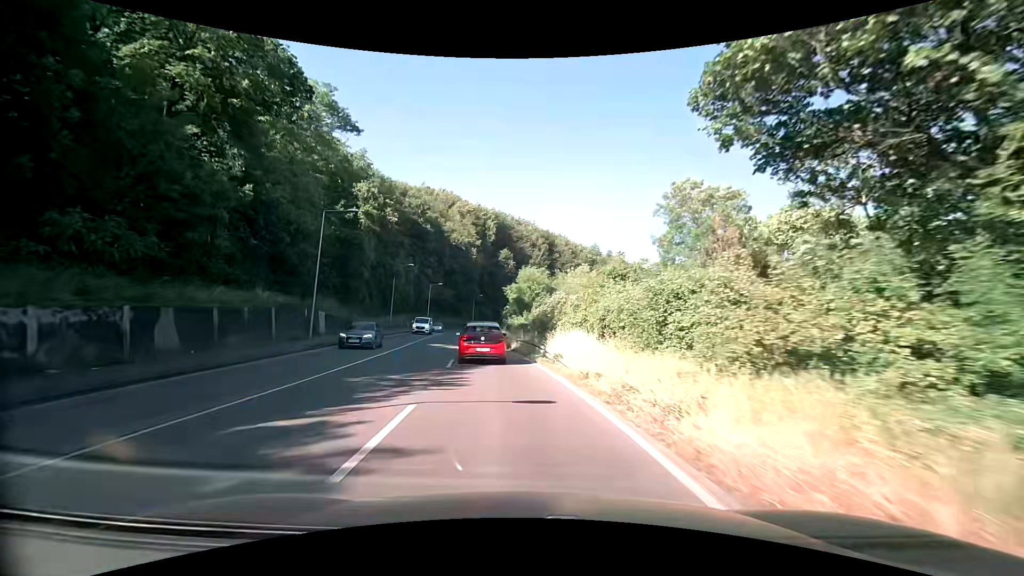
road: secondary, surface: asphalt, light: Day
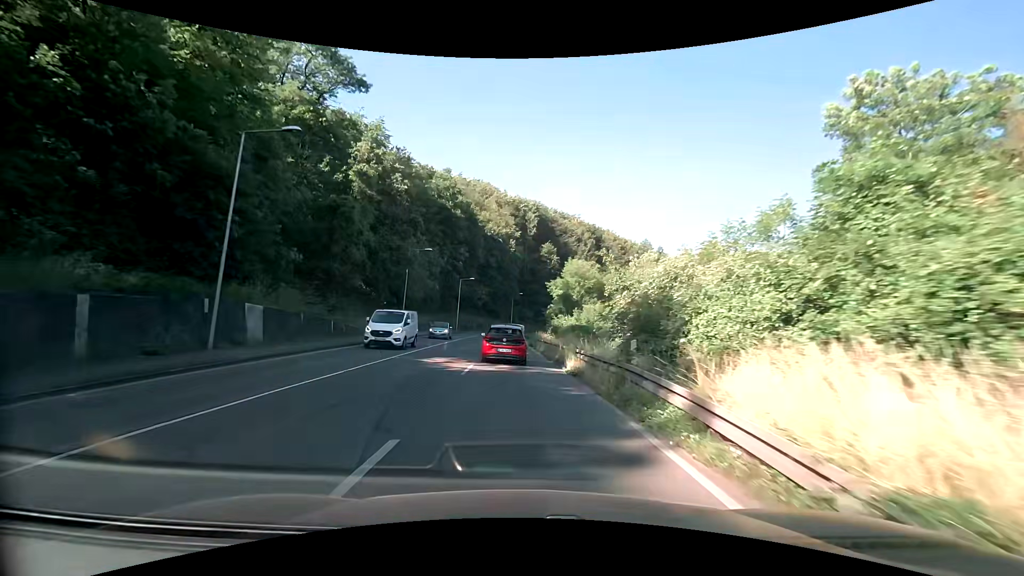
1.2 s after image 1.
(-0.8, +14.6) m; -5°
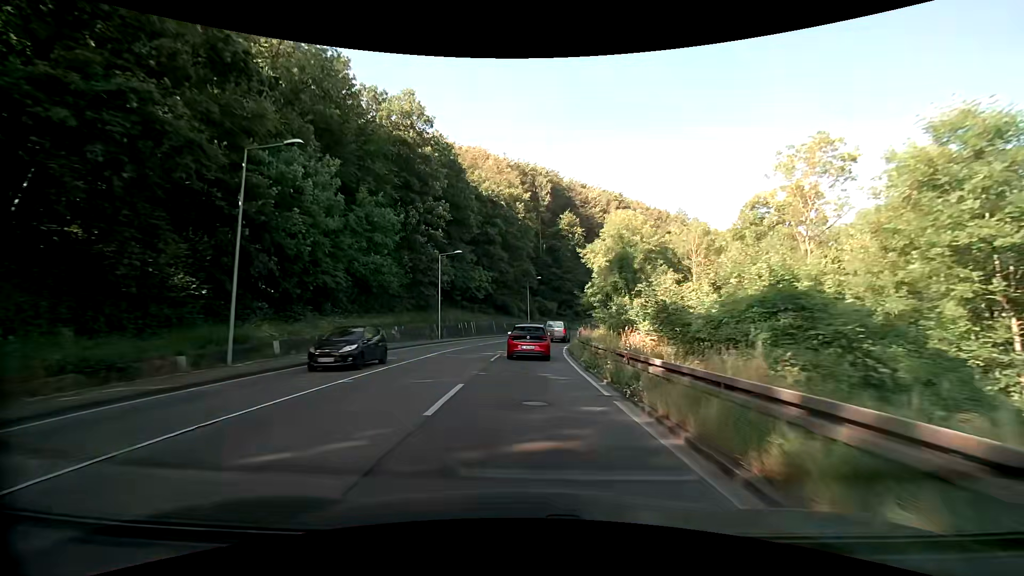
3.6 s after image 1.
(-0.4, +30.8) m; -2°
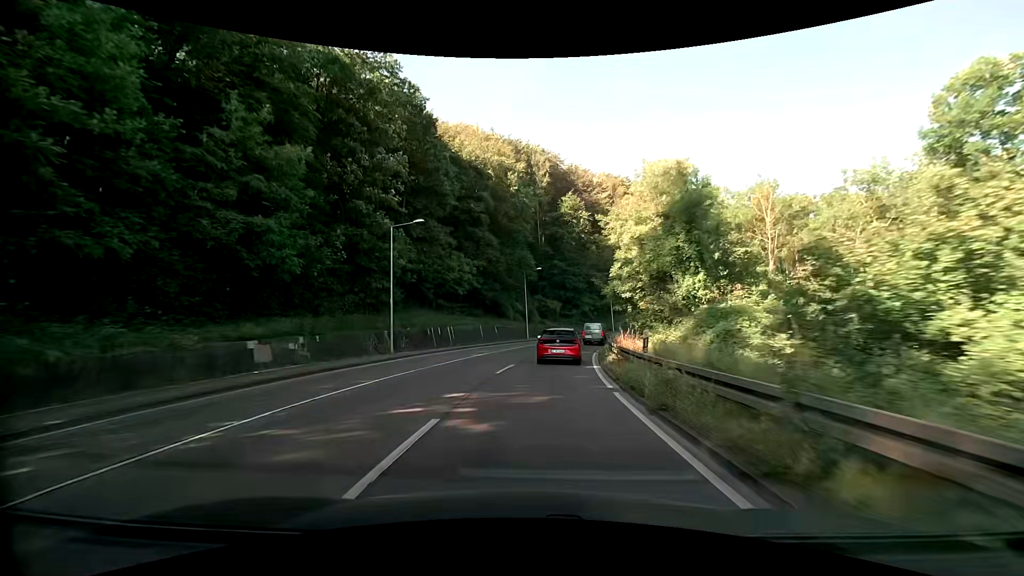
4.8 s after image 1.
(+0.1, +16.2) m; 0°
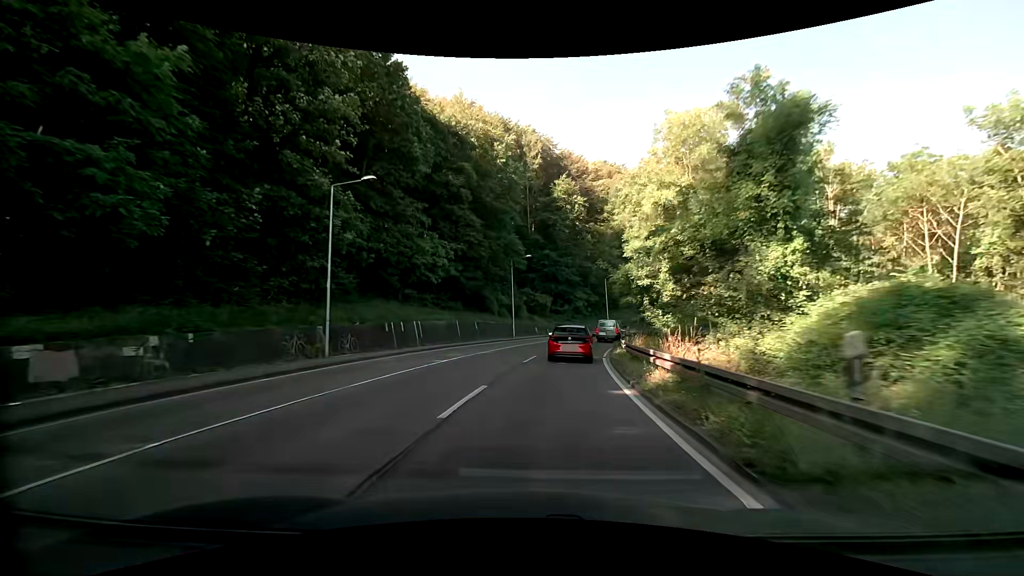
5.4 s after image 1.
(0.0, +8.2) m; +1°
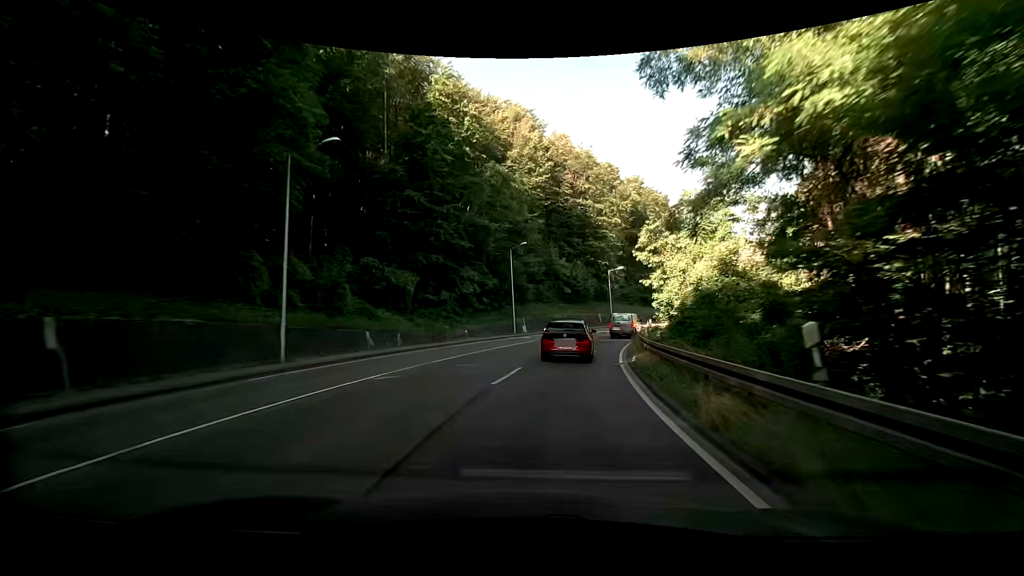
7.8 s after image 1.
(+3.1, +31.8) m; +13°
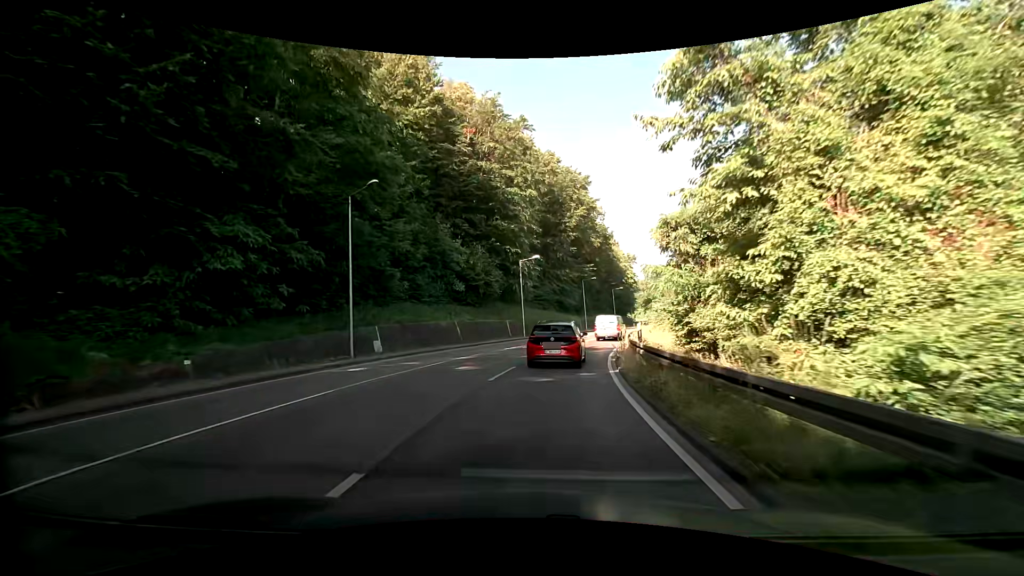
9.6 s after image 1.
(+1.9, +21.9) m; +10°
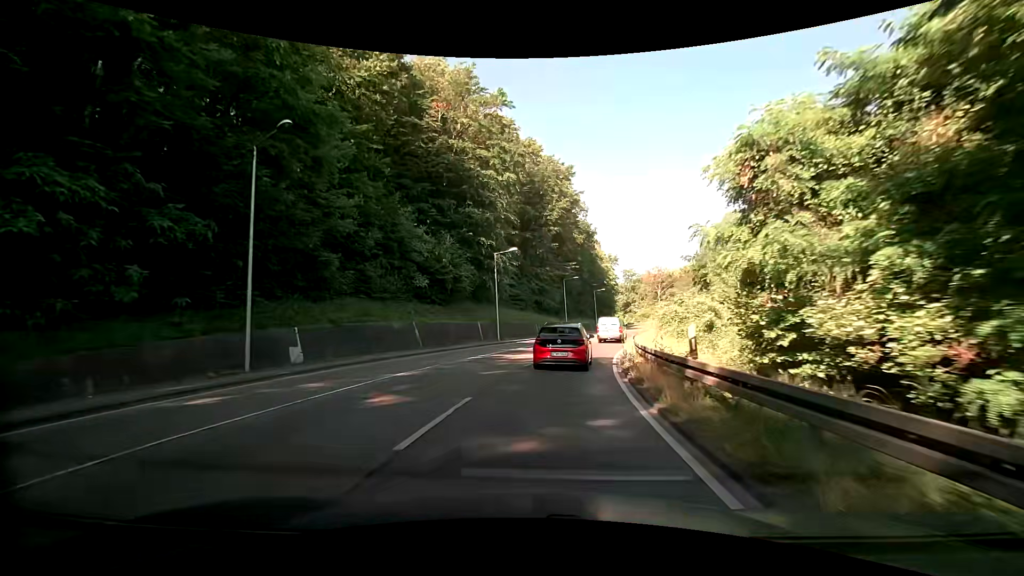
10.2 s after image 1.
(+0.2, +6.9) m; +3°
(0, +10) (+2, +20) (+4, +30) (+7, +39) (+9, +49) (+12, +58) (+15, +68) (+18, +78) (+21, +87) (+24, +97) m
